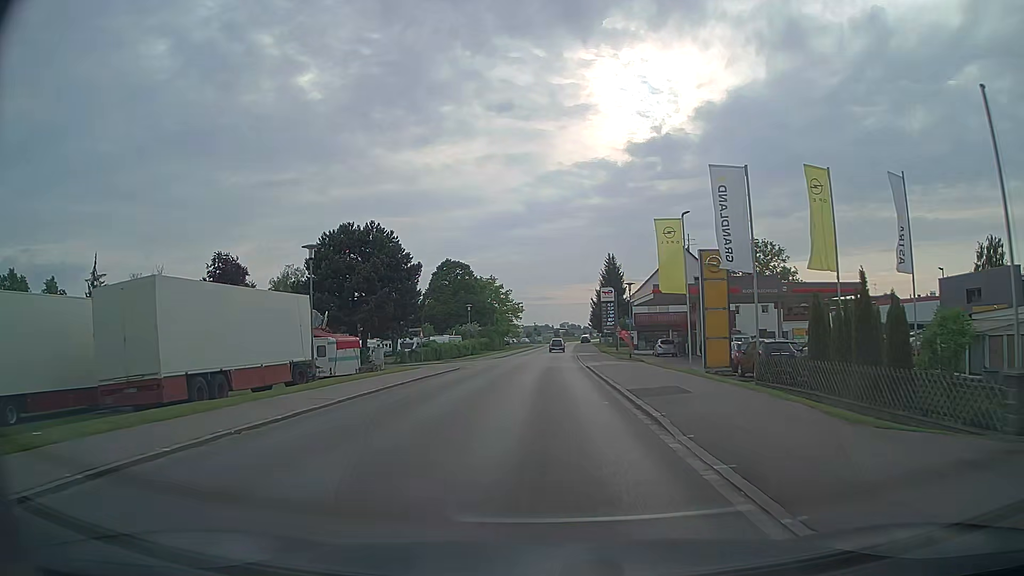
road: tertiary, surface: asphalt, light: Day
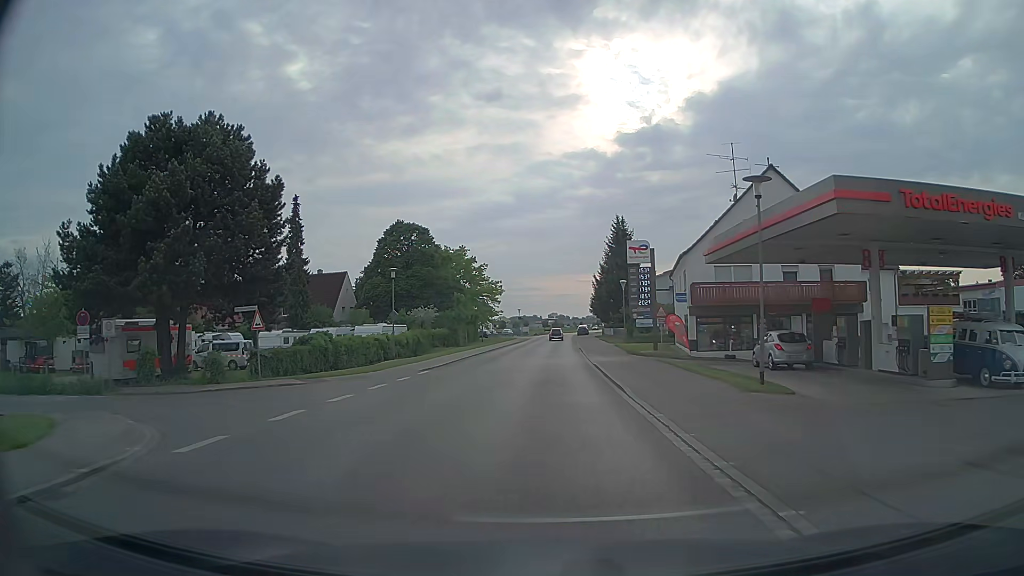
(+0.4, +30.1) m; +2°
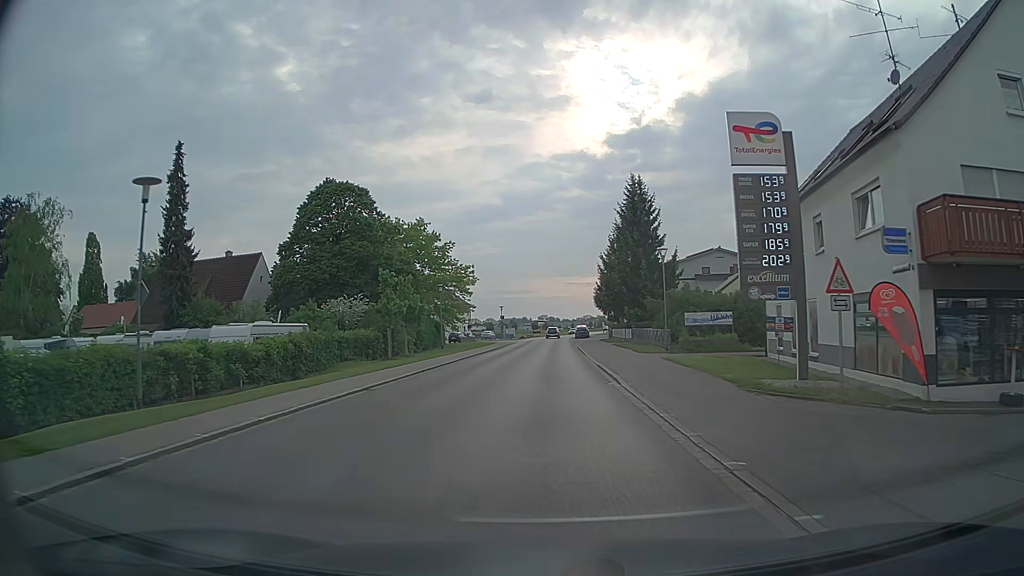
(+0.1, +24.3) m; 0°
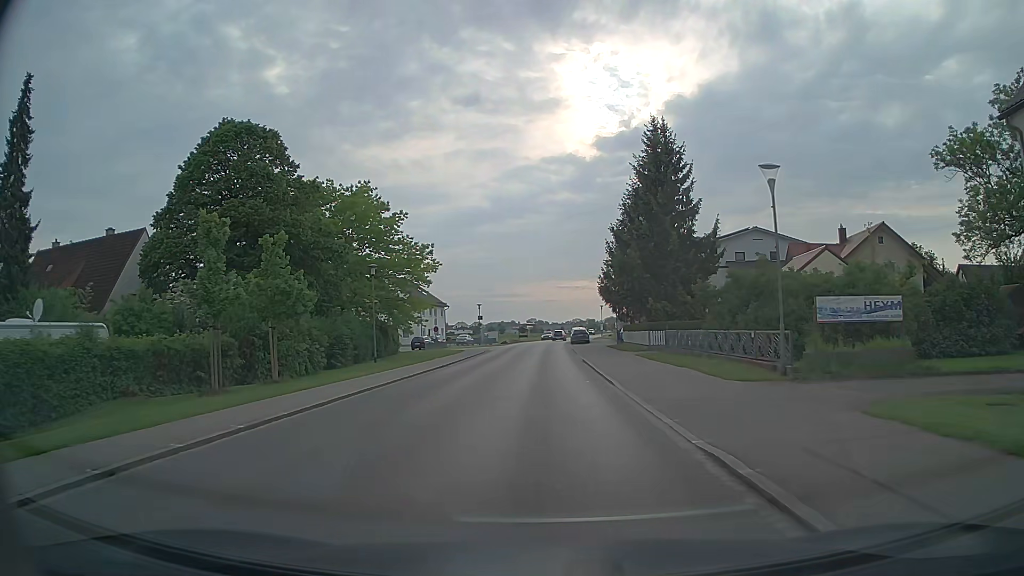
(+0.2, +18.8) m; +1°
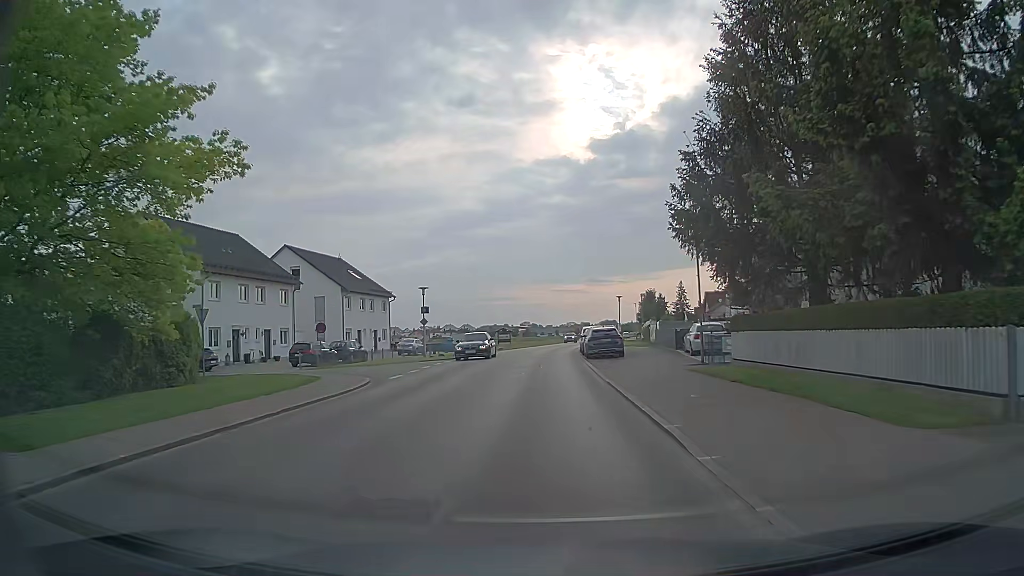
(+0.5, +33.5) m; +1°
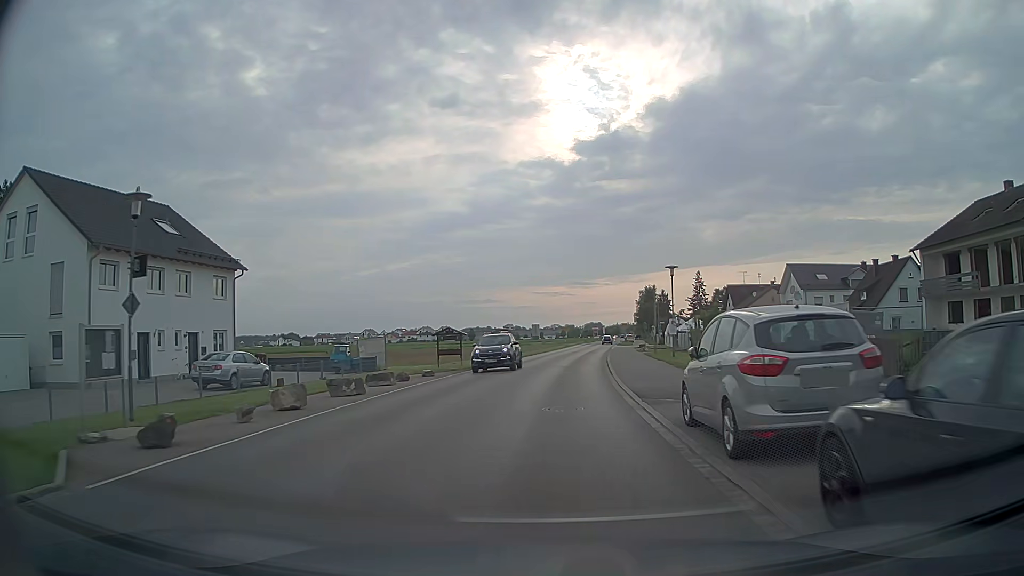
(0.0, +34.9) m; +1°
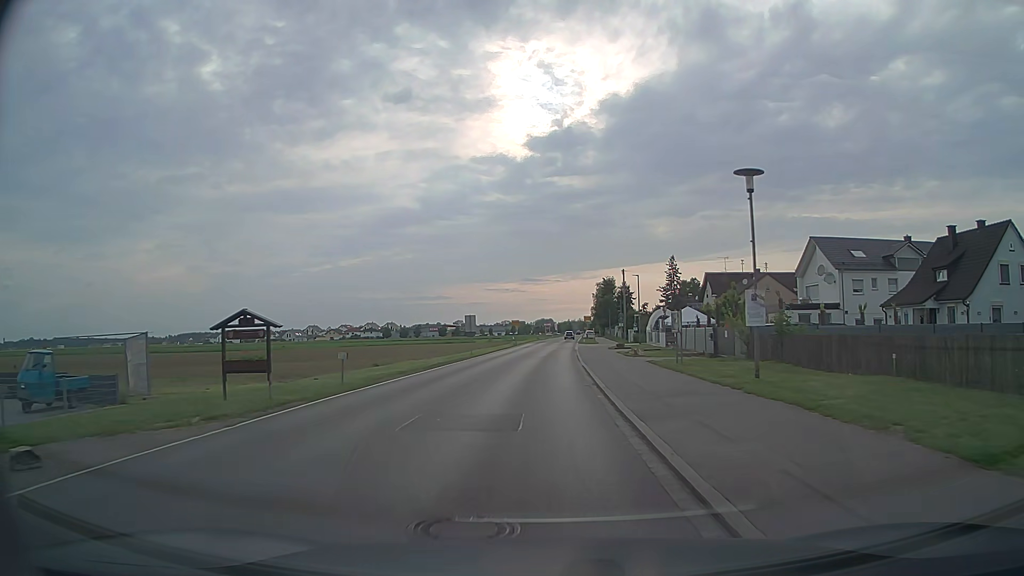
(+0.9, +21.5) m; +4°
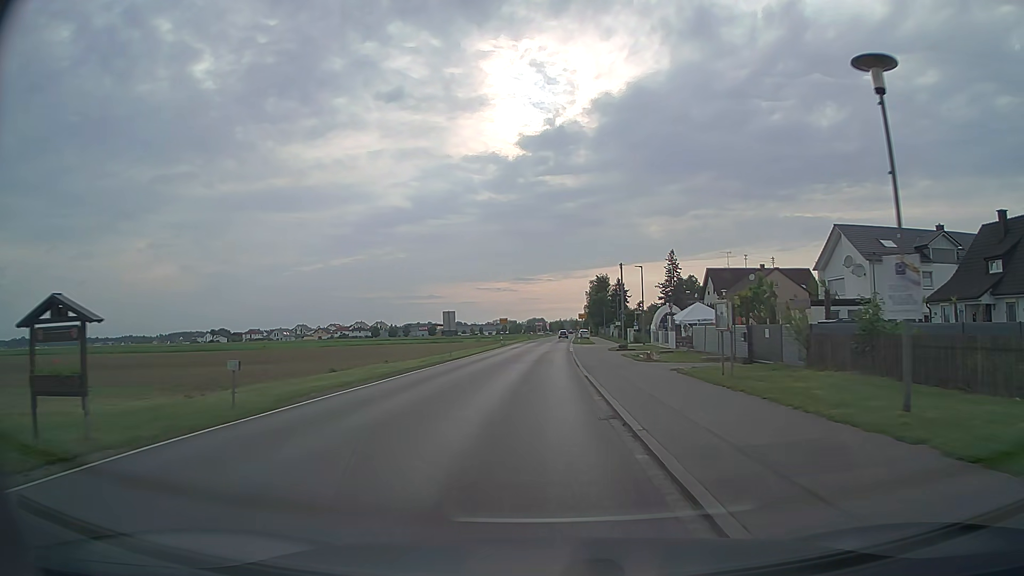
(0.0, +7.3) m; +1°
(0, +10) (0, +20) (0, +30) (0, +40) (+1, +50) (+1, +60) (+1, +70) (+2, +80) (+2, +90) (+2, +100) m
